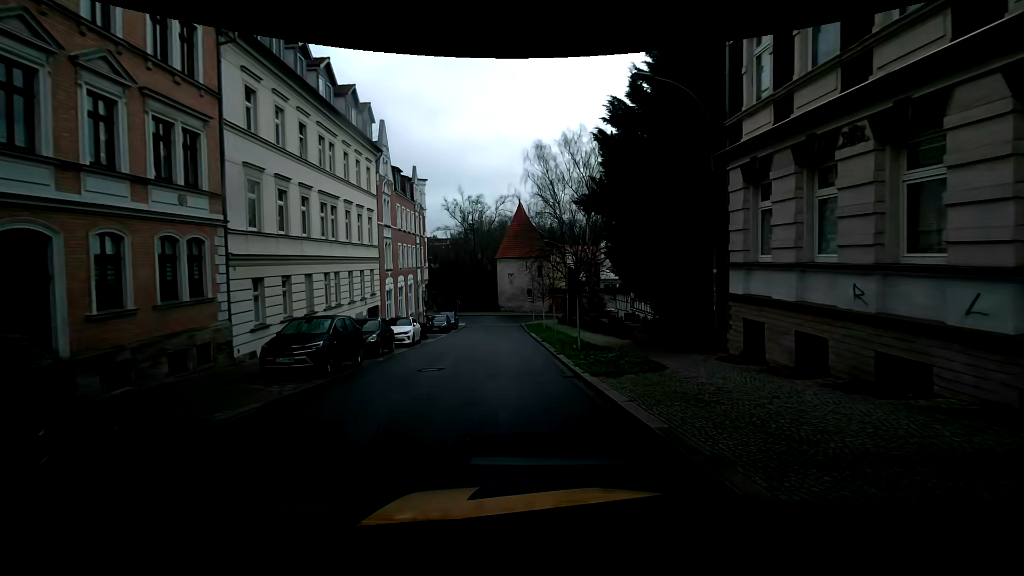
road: residential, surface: asphalt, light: Day
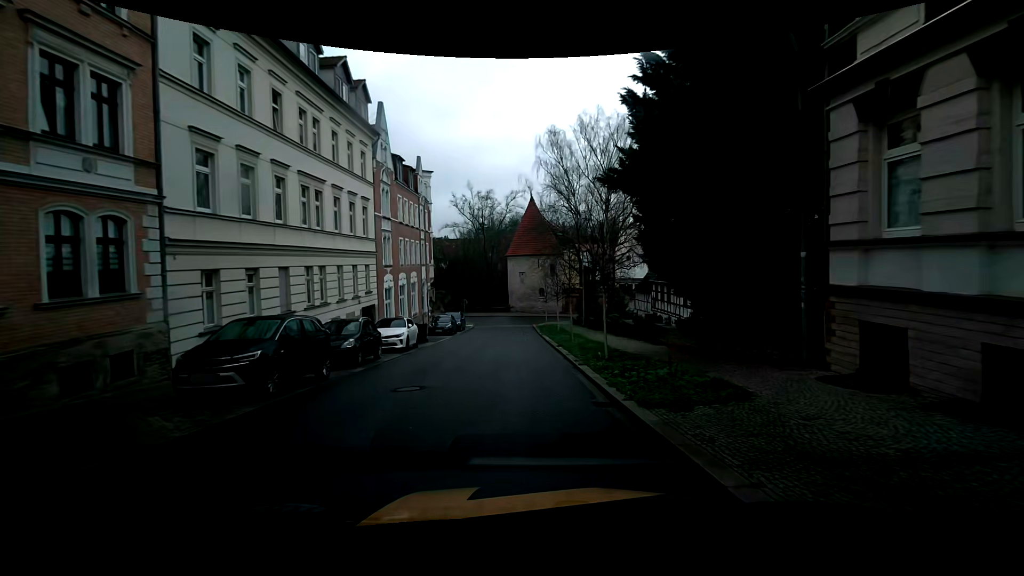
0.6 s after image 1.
(-0.1, +3.6) m; -1°
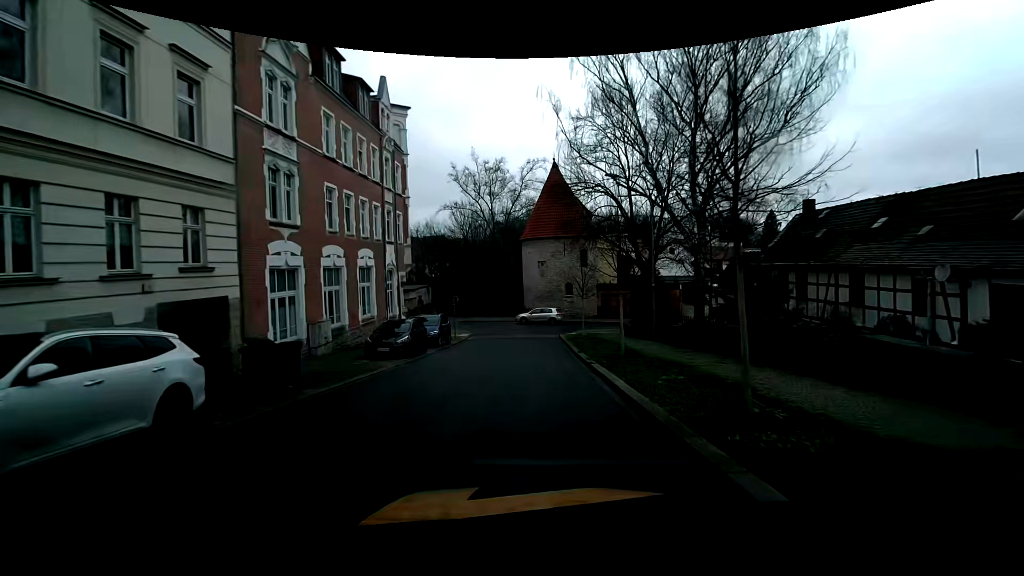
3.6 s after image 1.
(-0.4, +17.8) m; -2°
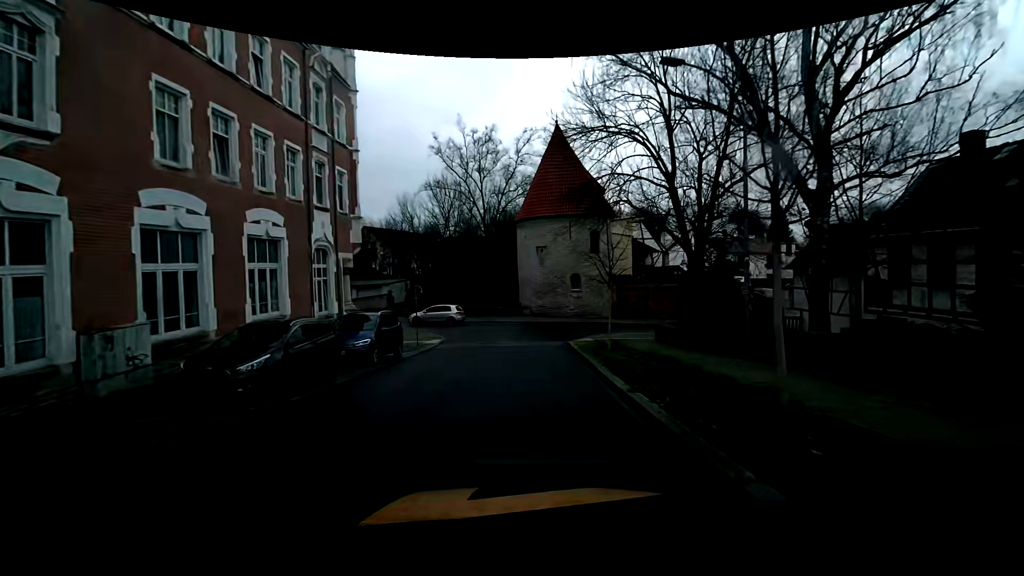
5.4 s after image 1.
(0.0, +10.1) m; 0°
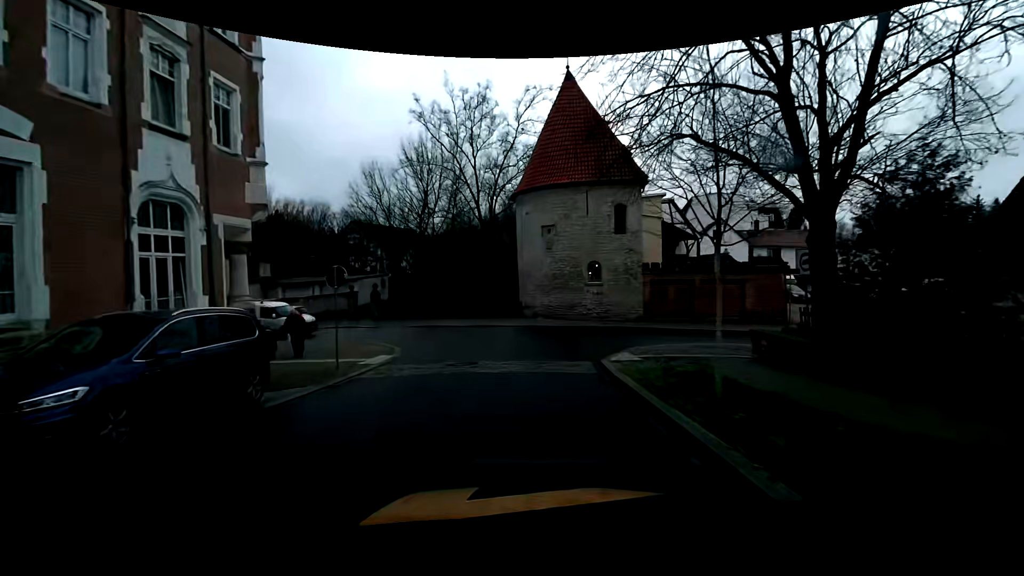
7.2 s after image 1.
(+0.1, +9.7) m; +1°
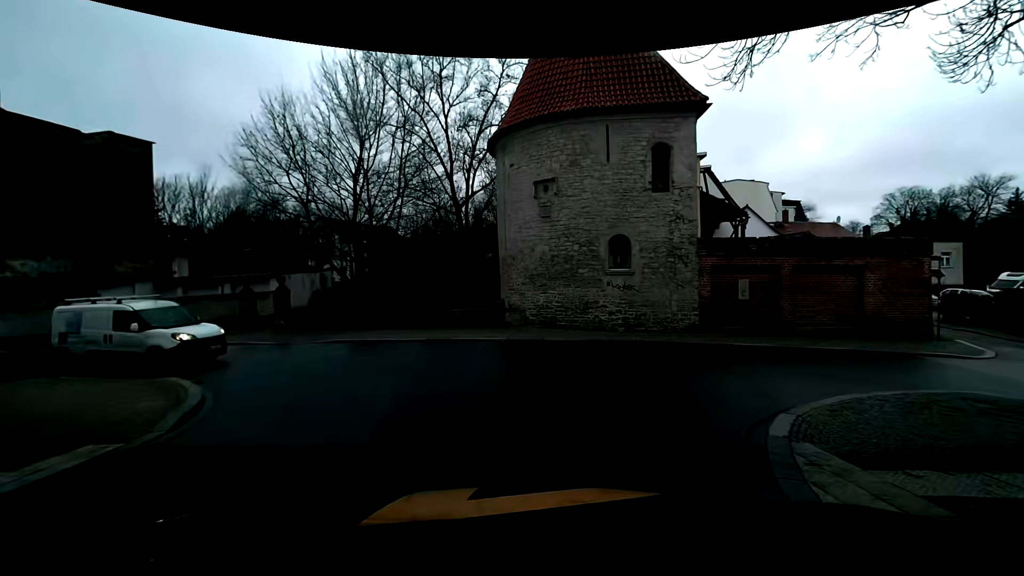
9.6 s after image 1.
(-0.1, +10.5) m; 0°
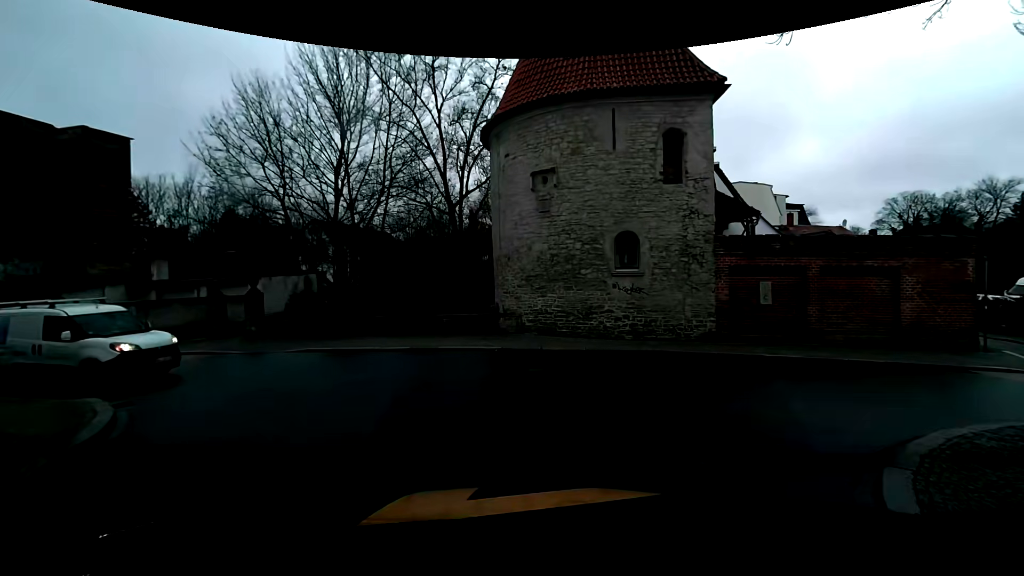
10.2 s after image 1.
(0.0, +1.8) m; -1°
